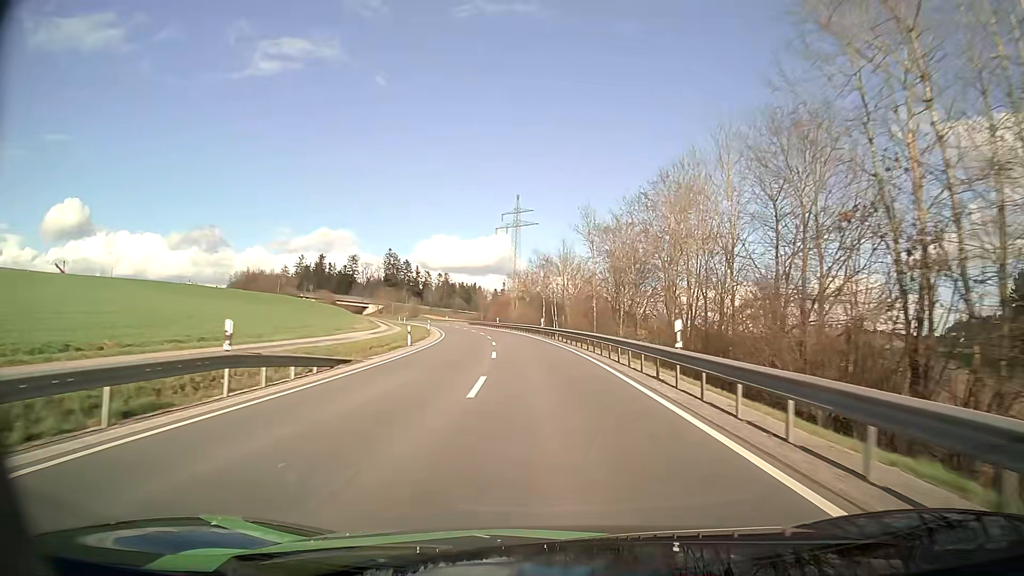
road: secondary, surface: asphalt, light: Day
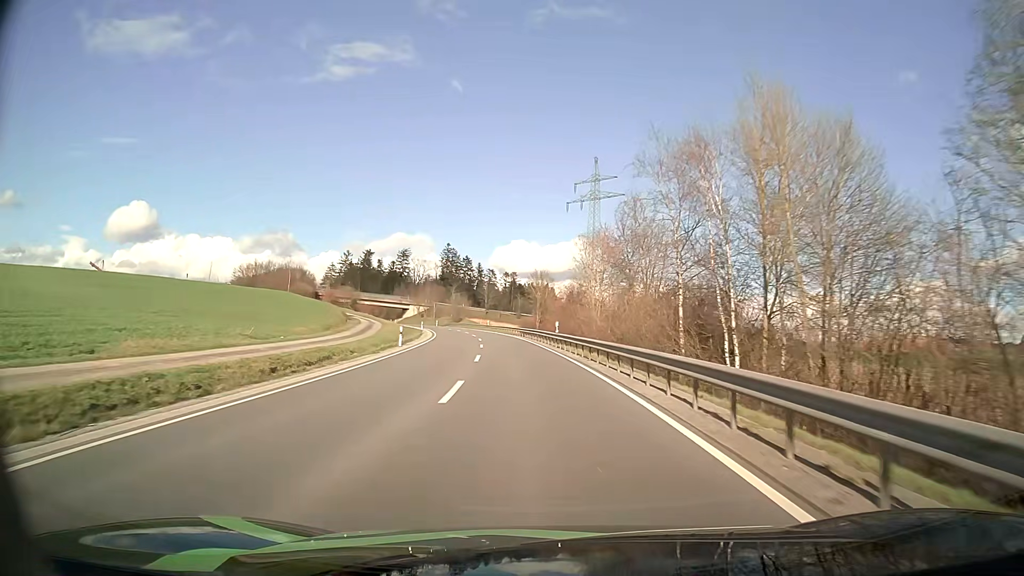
(-2.3, +48.9) m; -6°
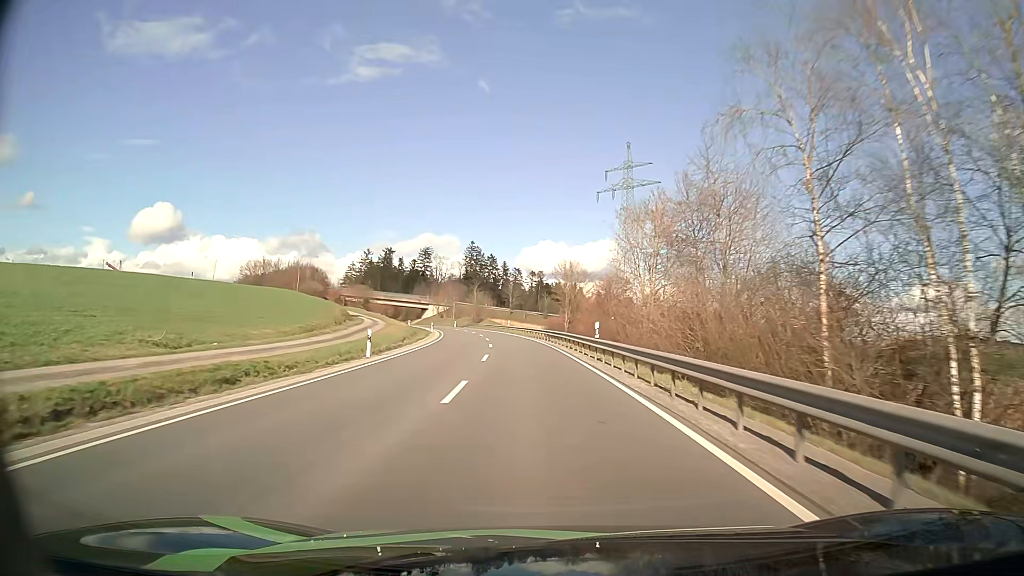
(-0.3, +12.1) m; -2°
(0, +10) (-1, +20) (-1, +30) (-2, +40) (-3, +50) (-5, +60) (-6, +70) (-8, +79) (-10, +89) (-13, +99) m
